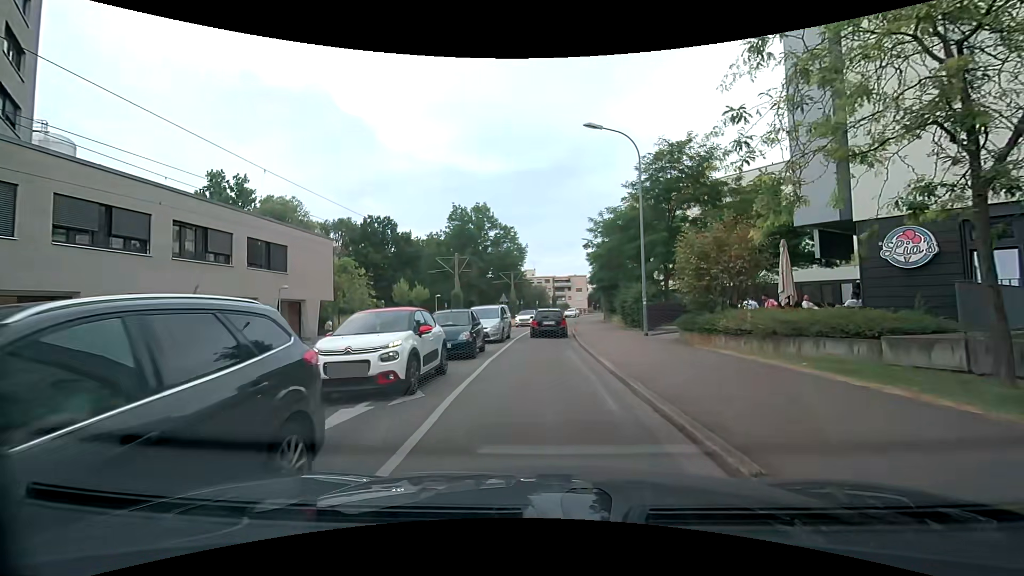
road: residential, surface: asphalt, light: Day
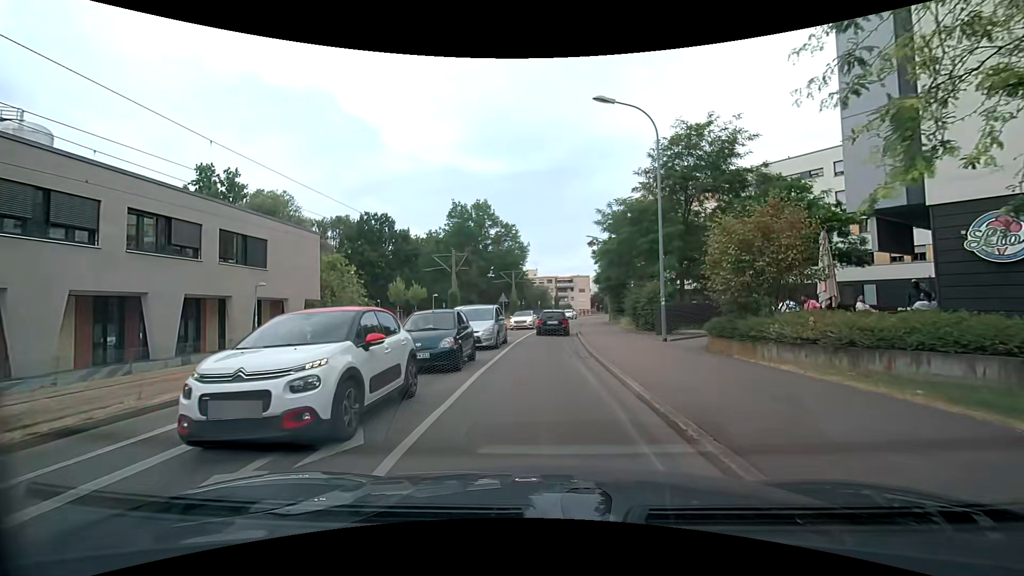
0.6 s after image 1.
(-0.1, +2.9) m; -2°
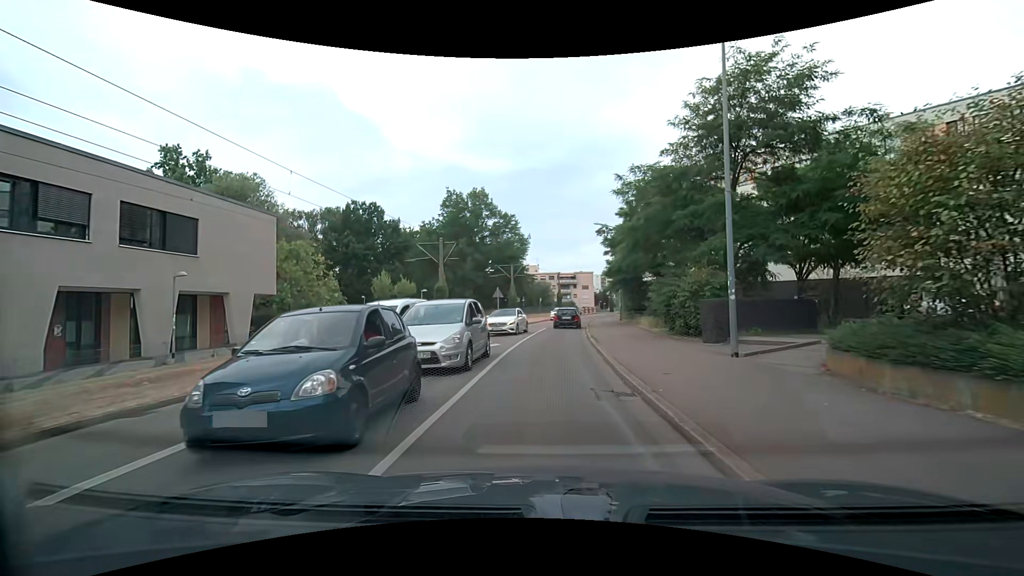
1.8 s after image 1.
(+0.1, +6.6) m; +2°
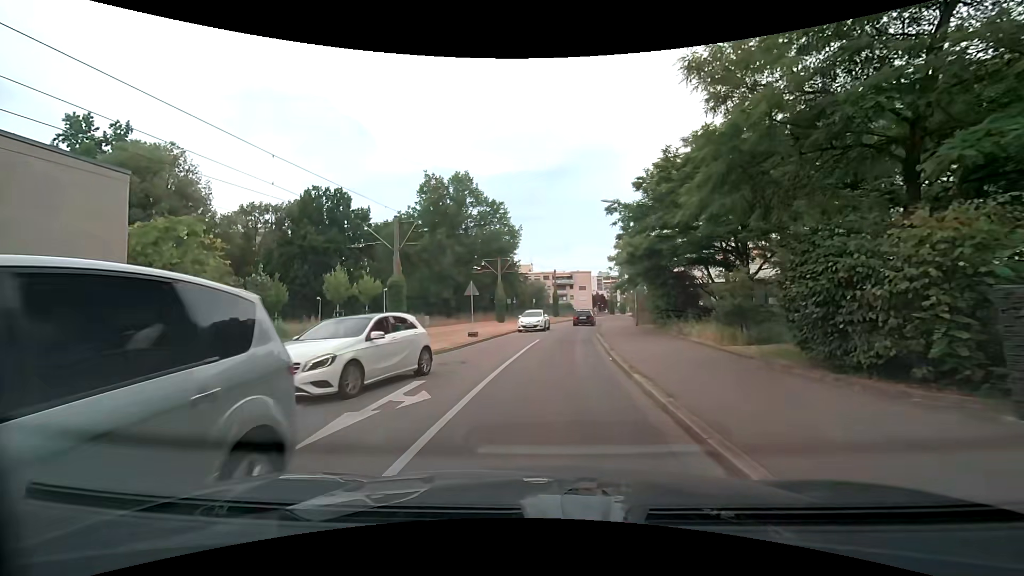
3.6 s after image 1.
(-0.2, +10.9) m; -1°
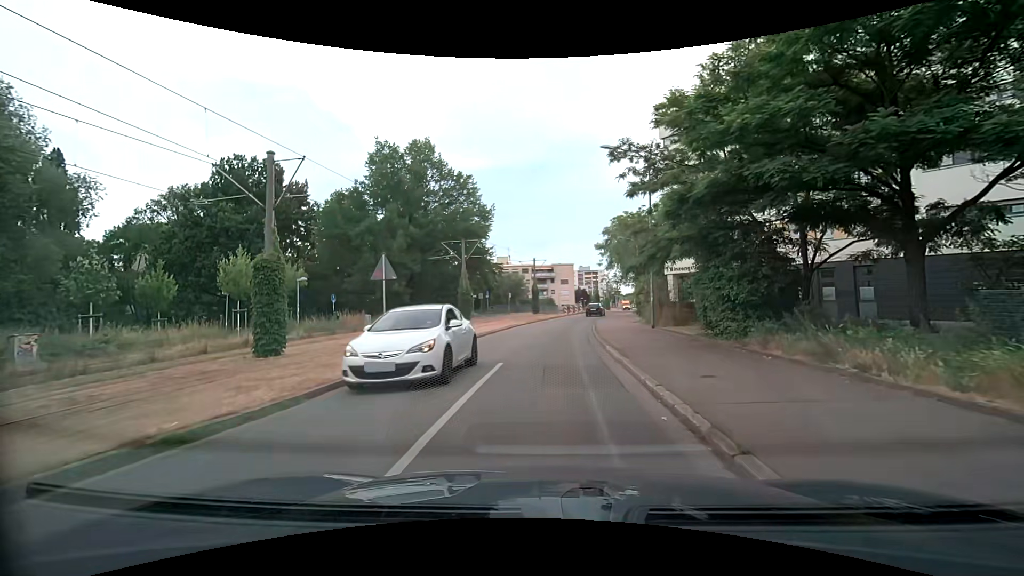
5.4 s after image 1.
(+0.3, +11.7) m; +1°
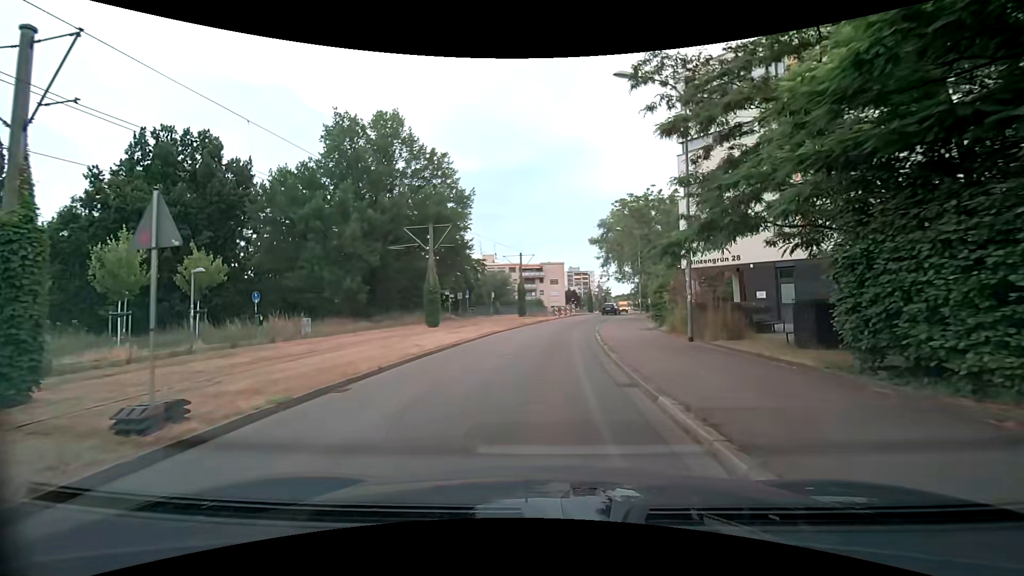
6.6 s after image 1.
(+0.2, +8.3) m; +2°
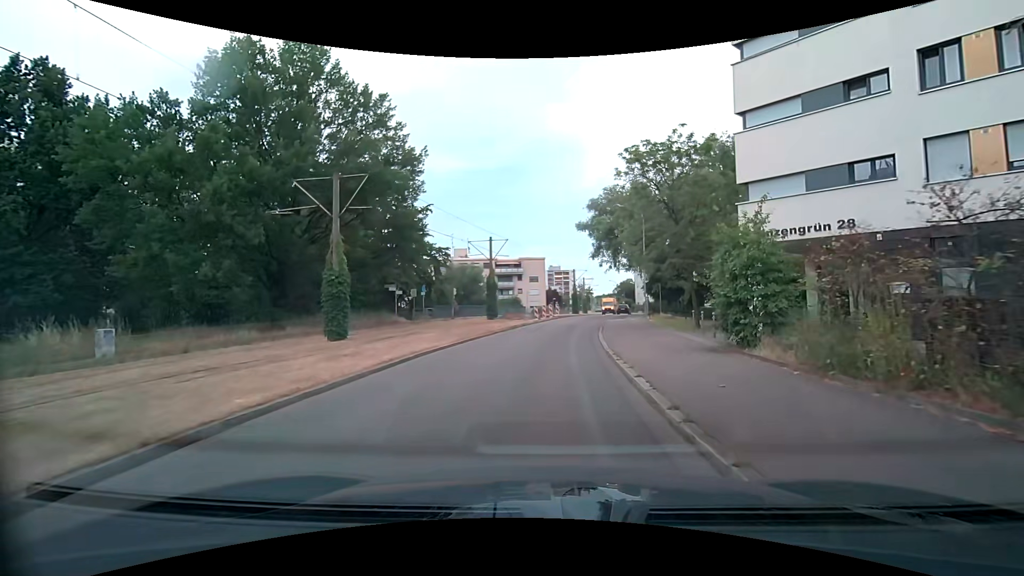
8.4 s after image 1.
(+0.3, +12.6) m; +2°
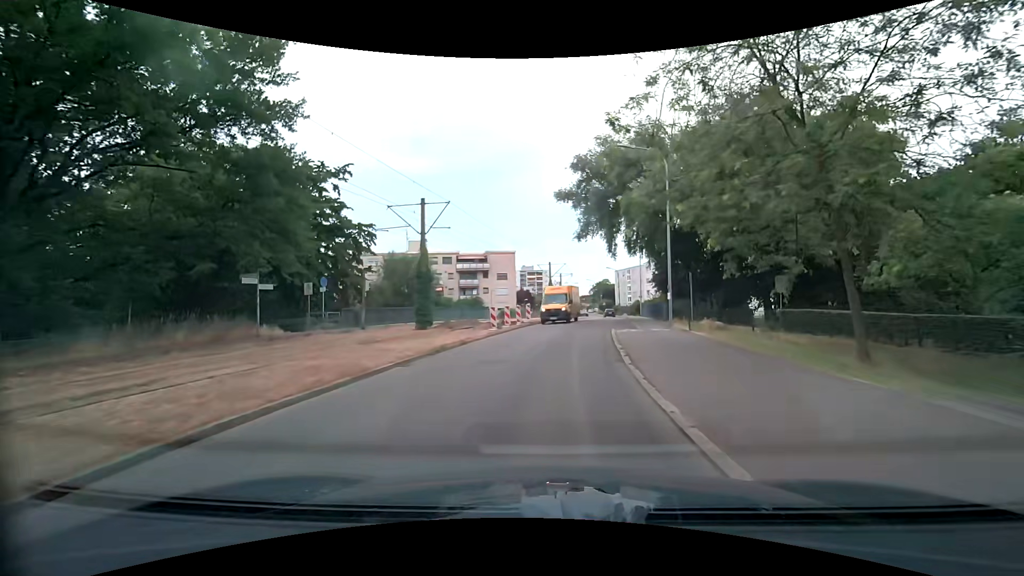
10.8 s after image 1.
(+0.5, +15.9) m; +3°
(0, +10) (+1, +20) (+2, +30) (+4, +40) (+6, +50) (+8, +59) (+9, +69) (+10, +79) (+11, +89) (+11, +99) m
